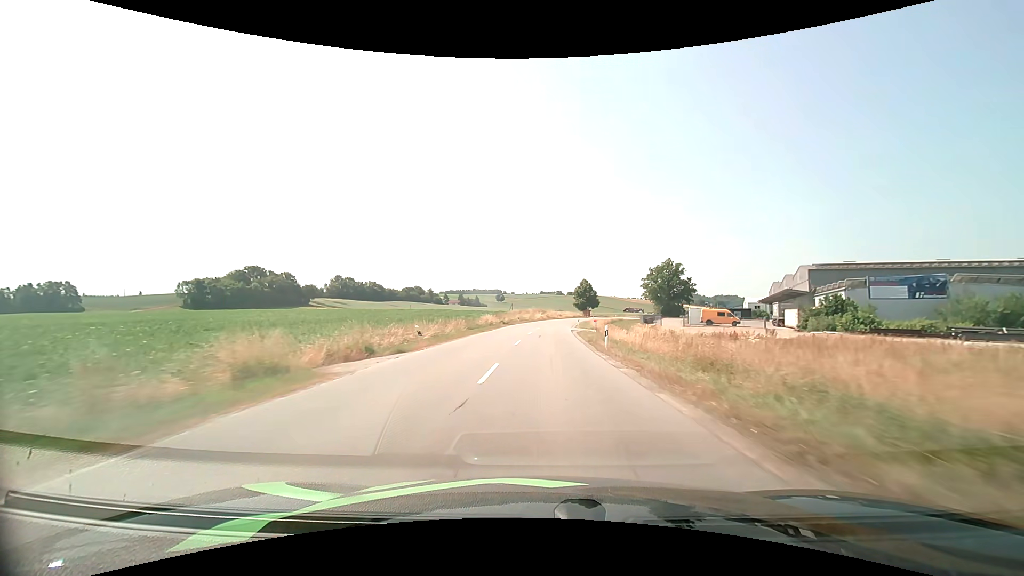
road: secondary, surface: asphalt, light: Day
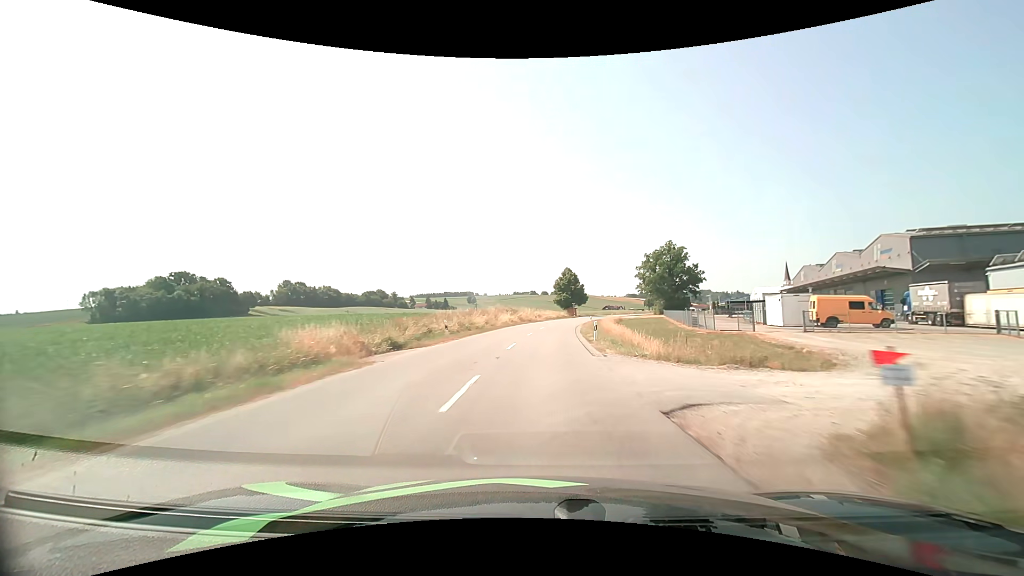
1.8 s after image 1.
(+0.8, +38.4) m; +3°
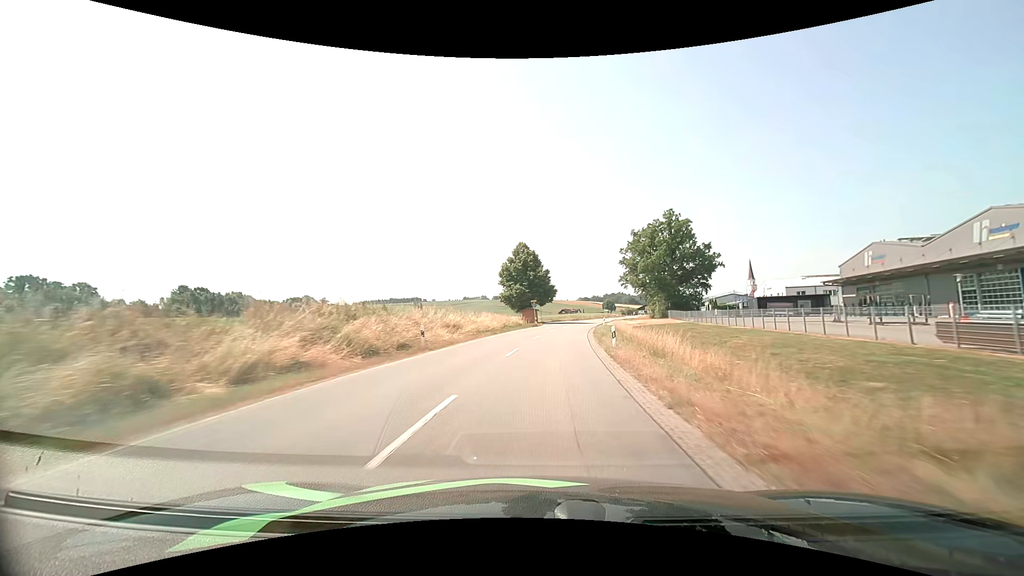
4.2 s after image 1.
(+2.3, +50.1) m; +5°
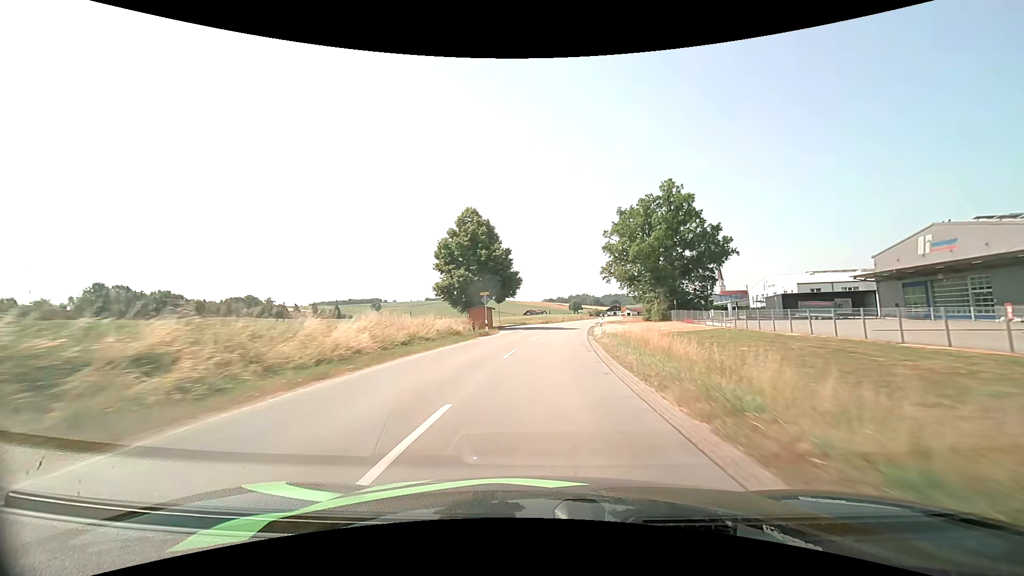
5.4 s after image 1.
(+0.8, +24.8) m; +4°
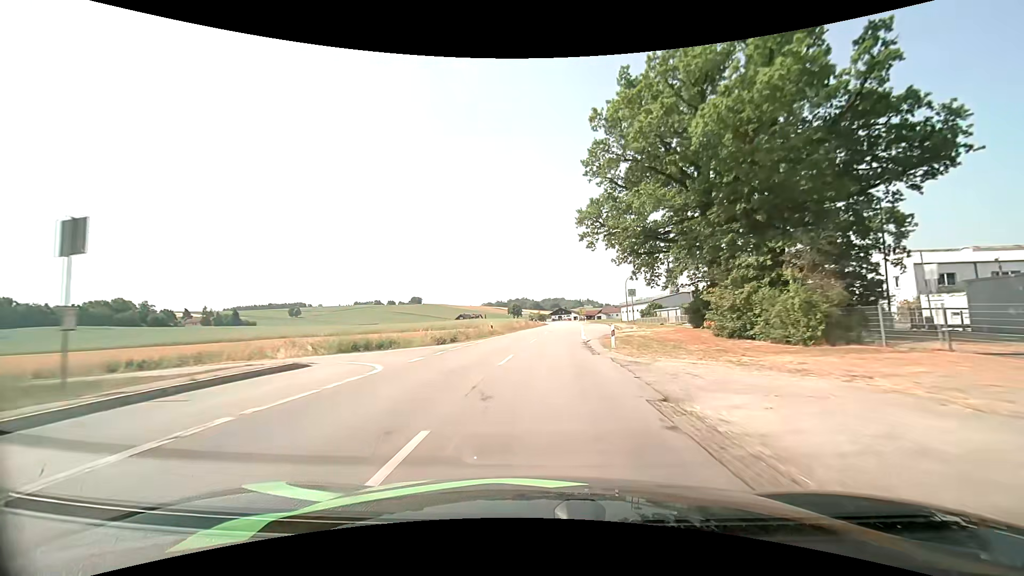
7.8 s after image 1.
(+3.2, +49.4) m; +7°
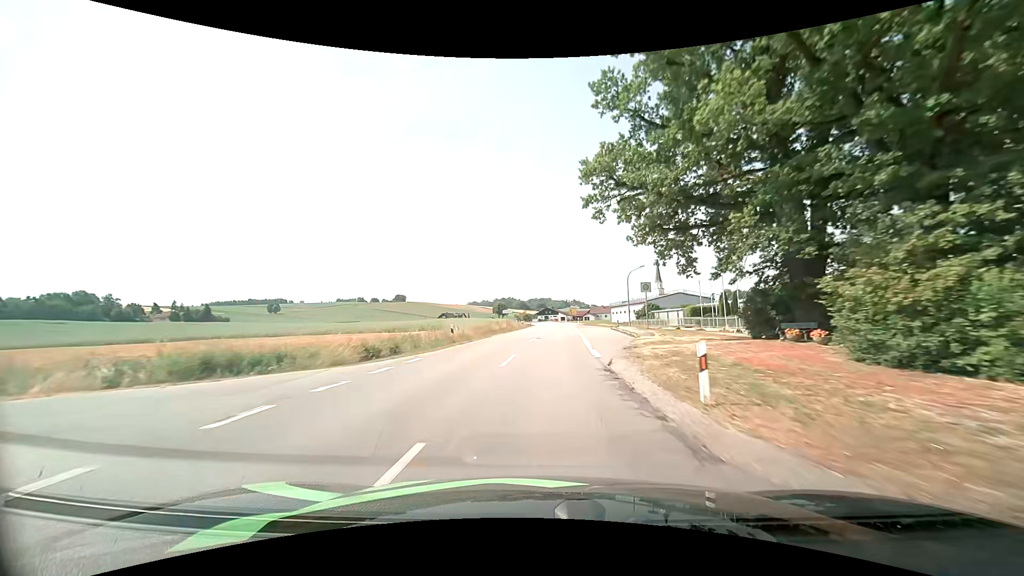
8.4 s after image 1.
(+0.2, +12.3) m; +2°
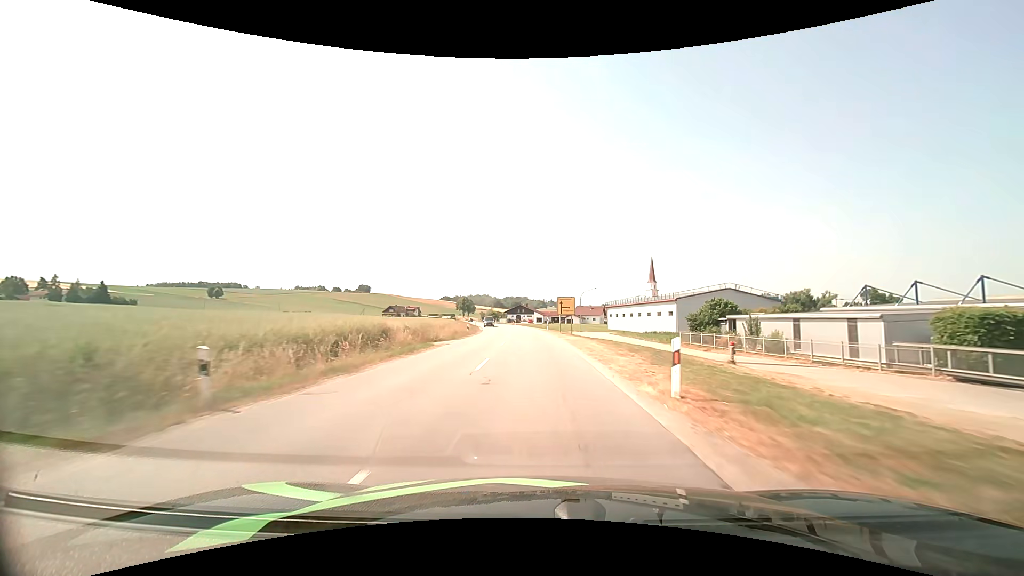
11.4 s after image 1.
(+2.8, +60.8) m; +3°
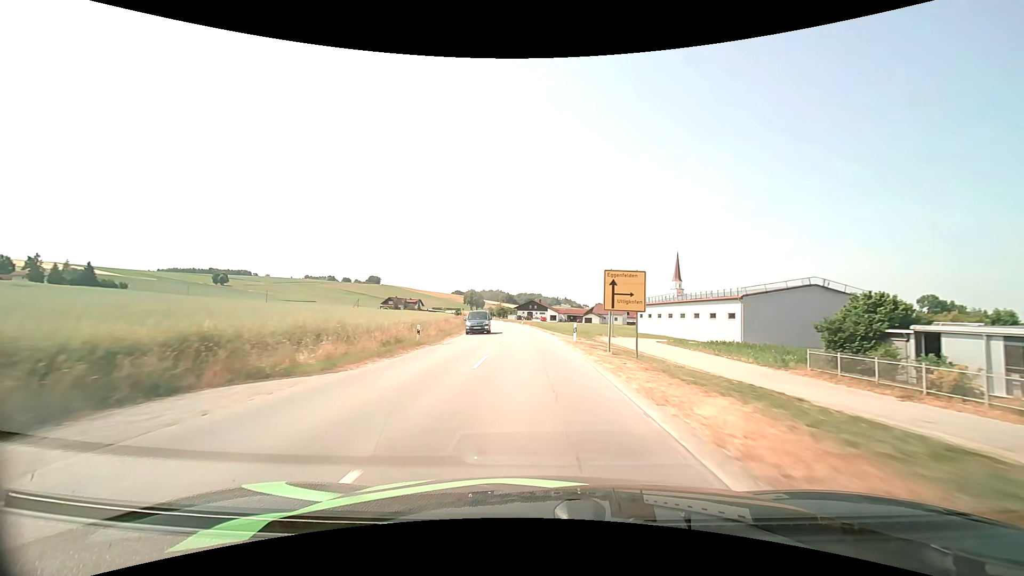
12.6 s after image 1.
(-0.2, +24.2) m; -1°
(0, +10) (0, +20) (-1, +30) (-1, +40) (-2, +50) (-3, +60) (-4, +70) (-6, +80) (-7, +90) (-9, +100) m
